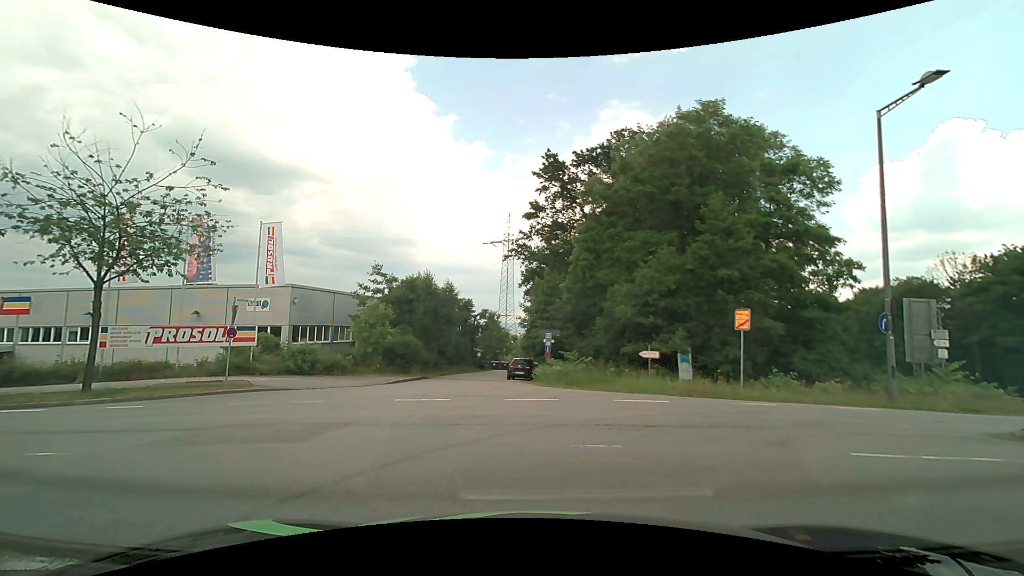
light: Day
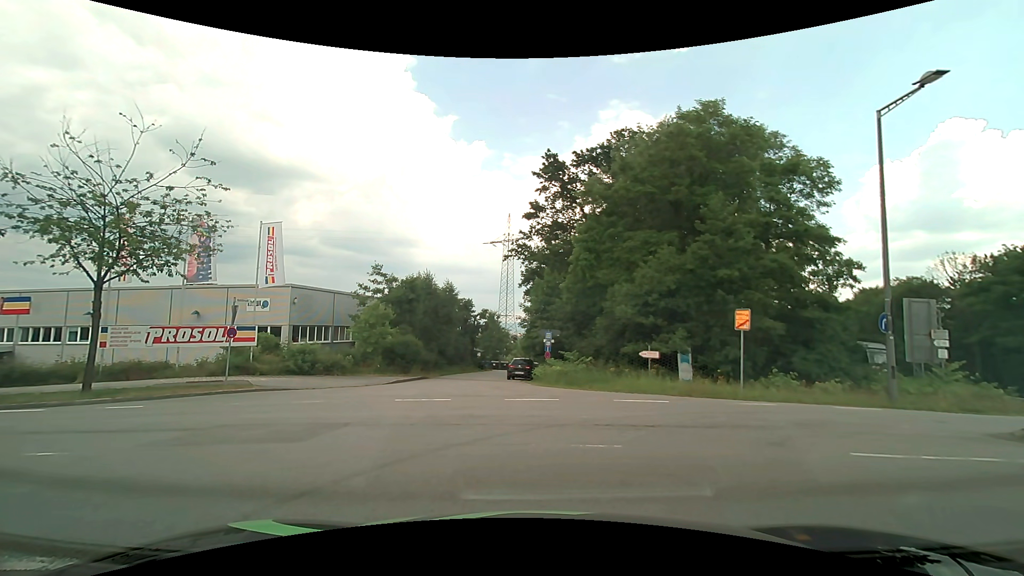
(0.0, 0.0) m; 0°
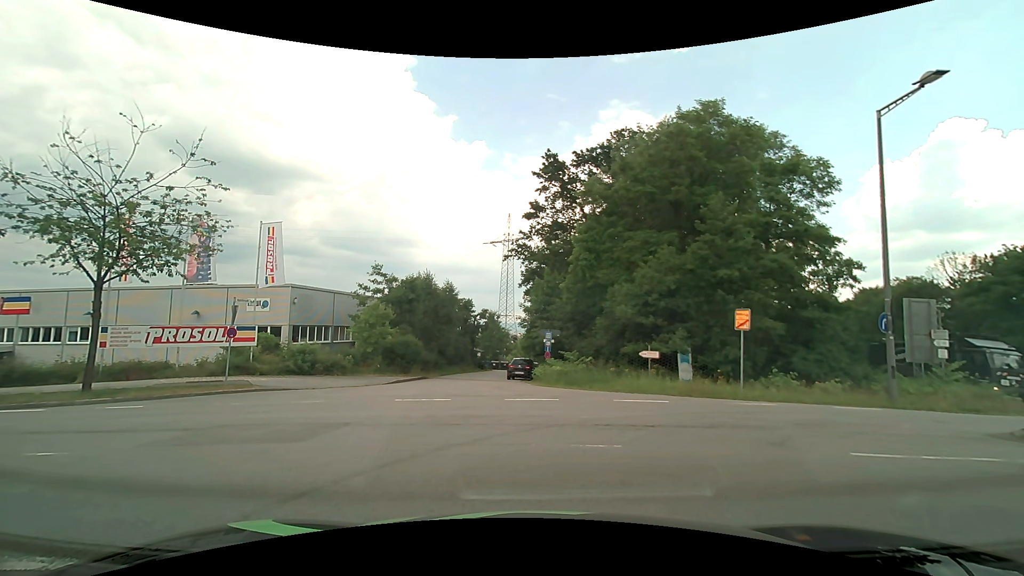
(0.0, 0.0) m; 0°
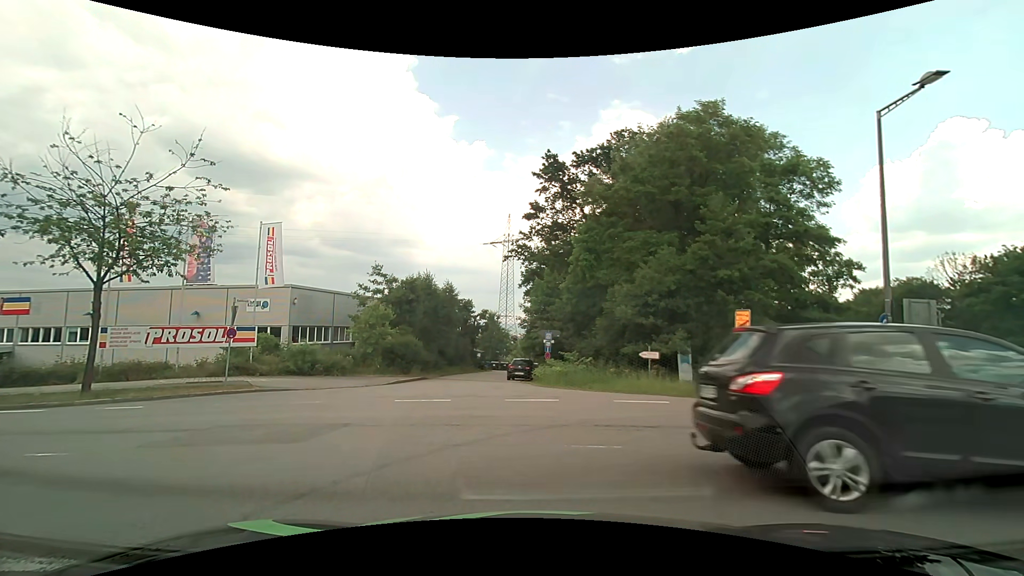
(0.0, 0.0) m; 0°
